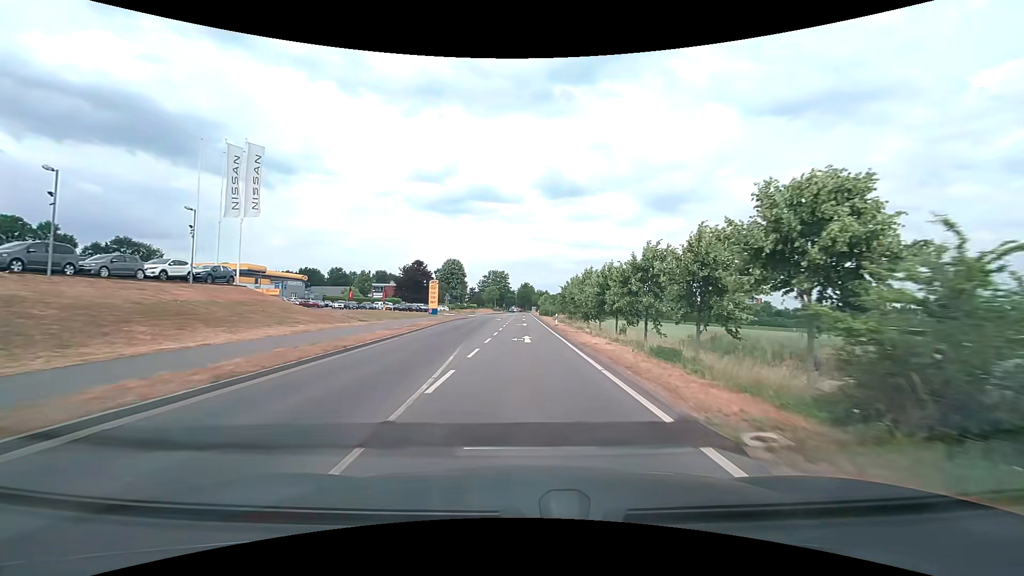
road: secondary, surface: asphalt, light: Day
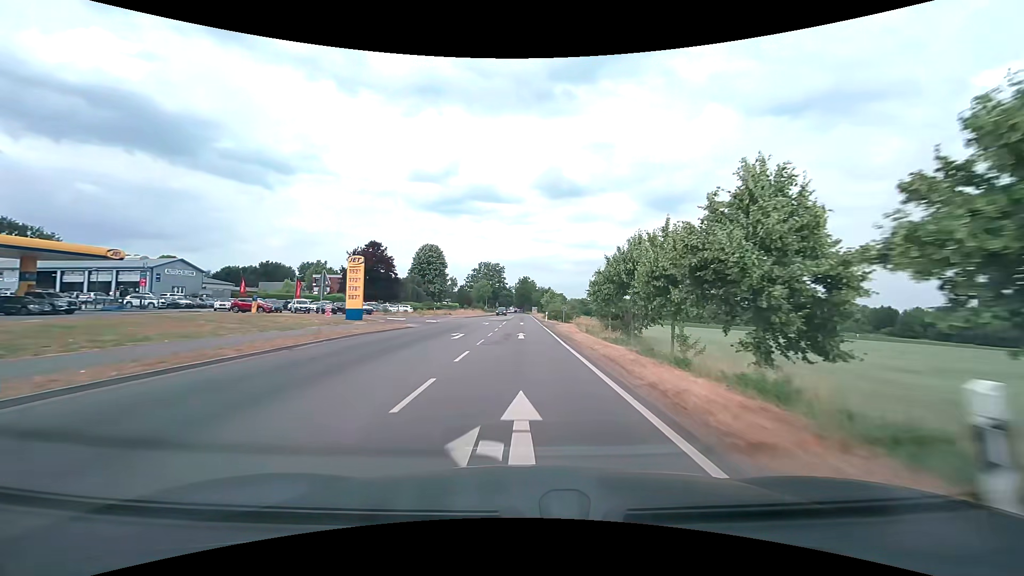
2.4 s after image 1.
(0.0, +38.5) m; 0°
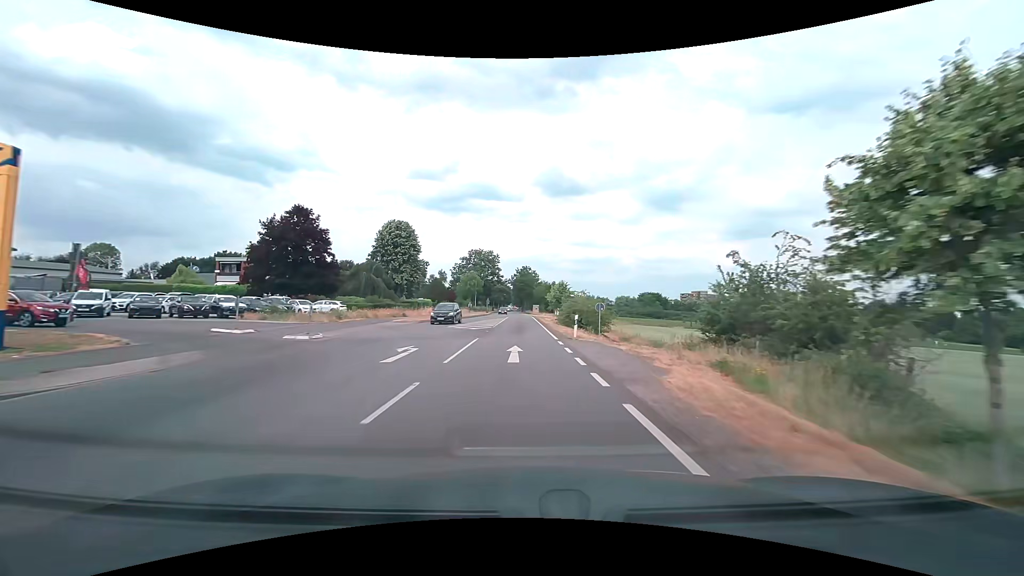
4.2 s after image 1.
(0.0, +31.1) m; 0°
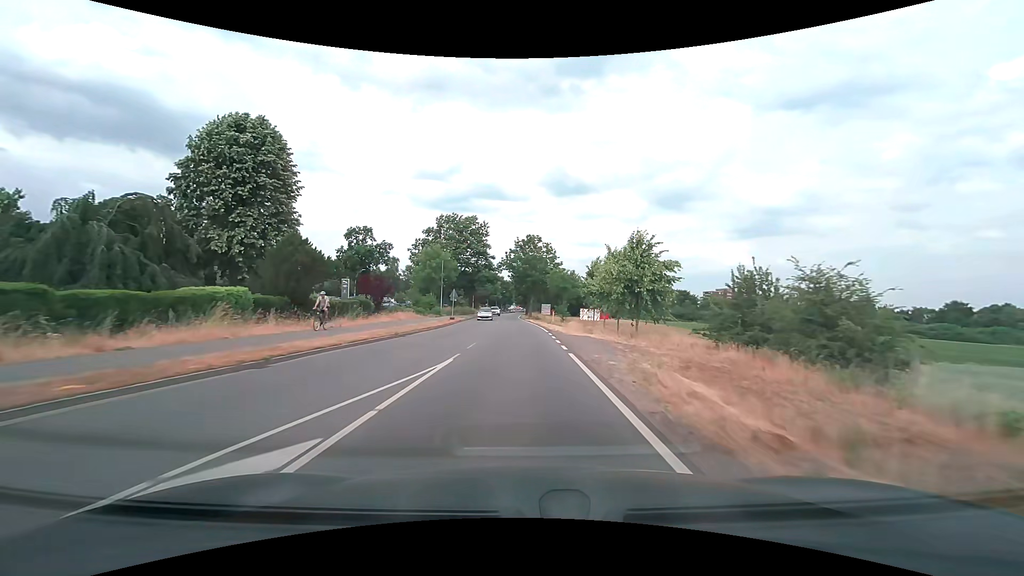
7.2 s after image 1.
(-0.1, +51.7) m; 0°
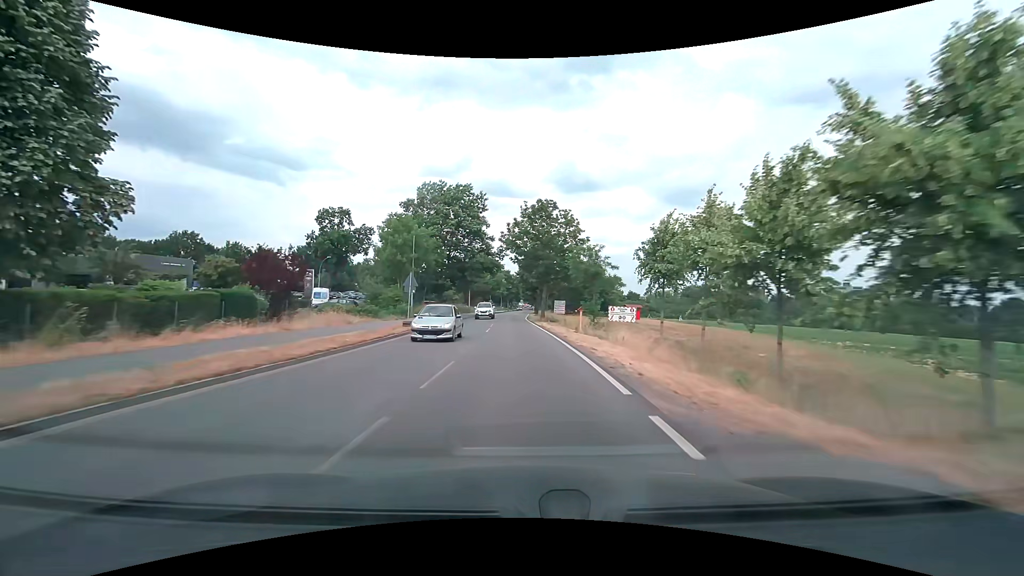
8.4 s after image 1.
(-0.1, +20.6) m; -1°
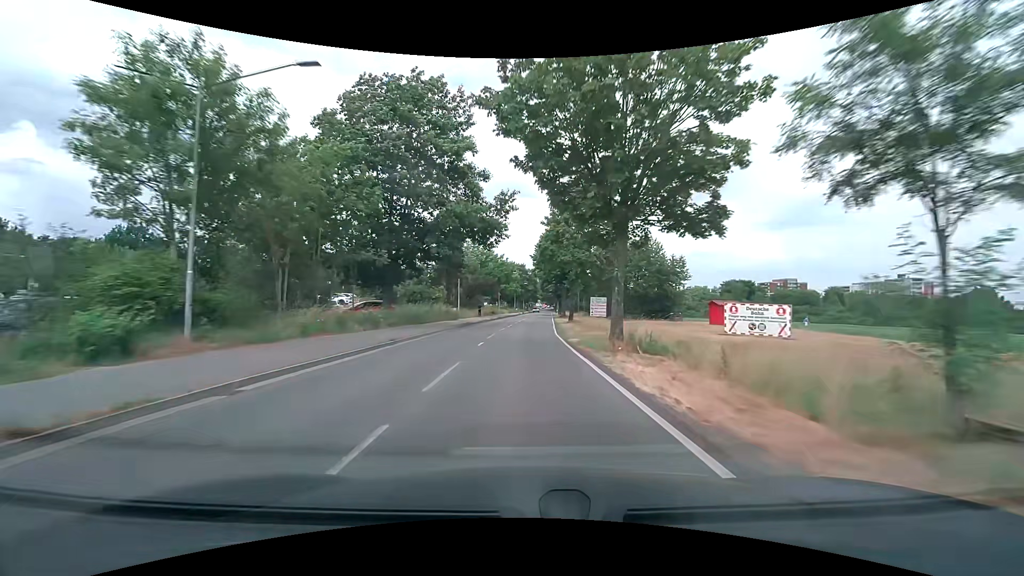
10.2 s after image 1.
(-0.5, +30.9) m; -2°
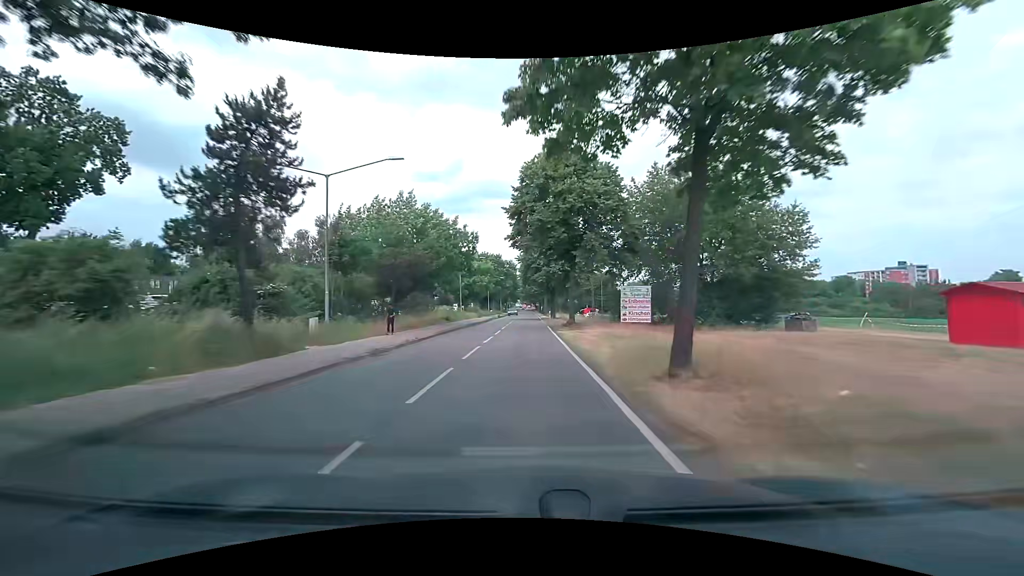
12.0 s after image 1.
(+0.3, +30.7) m; +2°
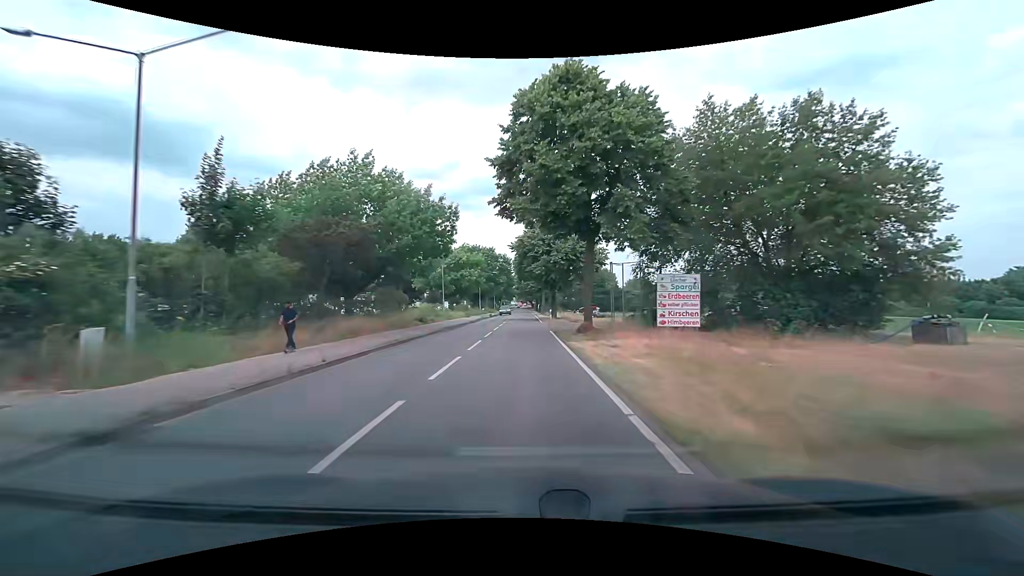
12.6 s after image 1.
(0.0, +10.2) m; 0°
